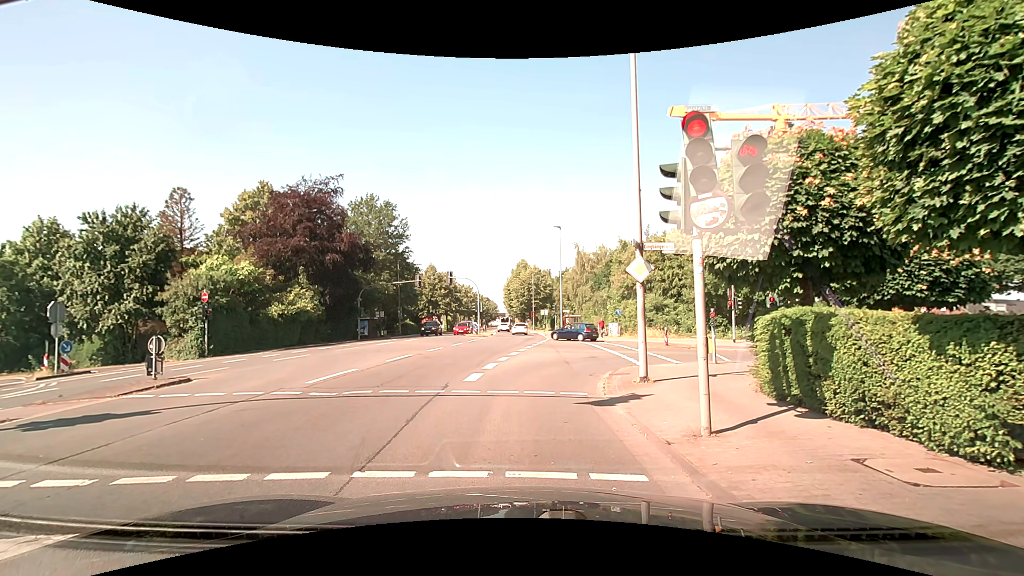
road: secondary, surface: asphalt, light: Day
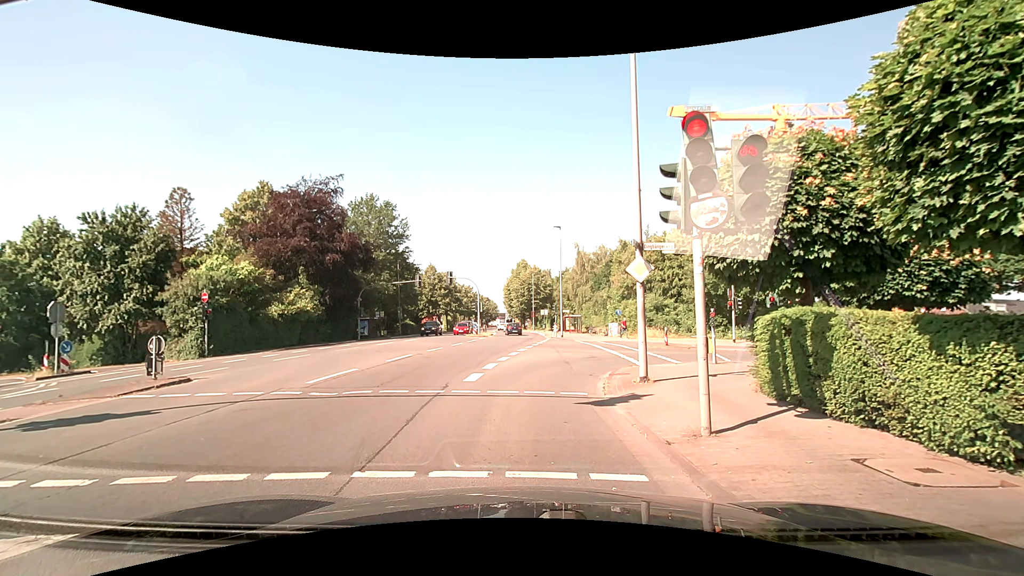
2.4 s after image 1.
(0.0, 0.0) m; 0°
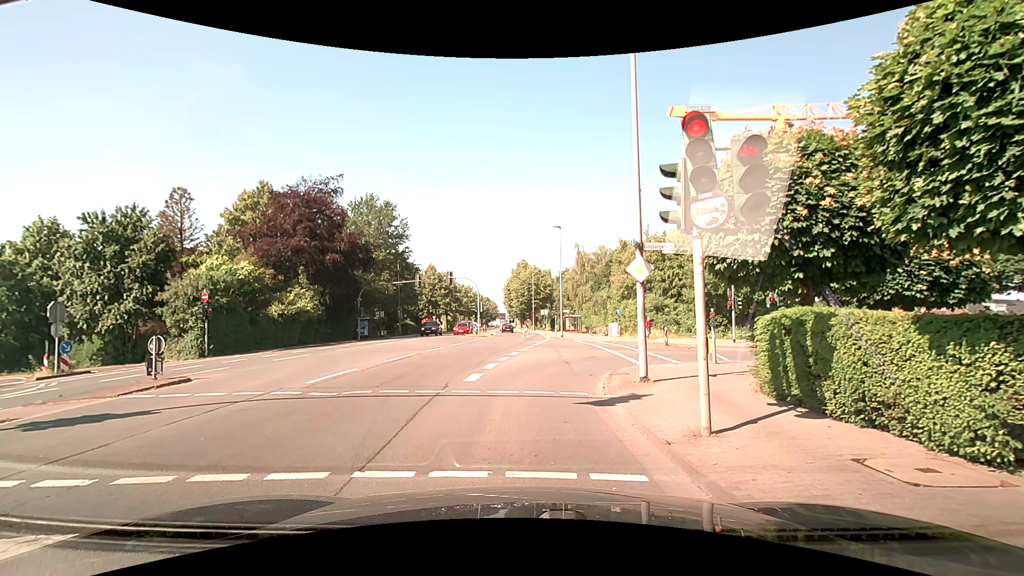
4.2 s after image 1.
(0.0, 0.0) m; 0°
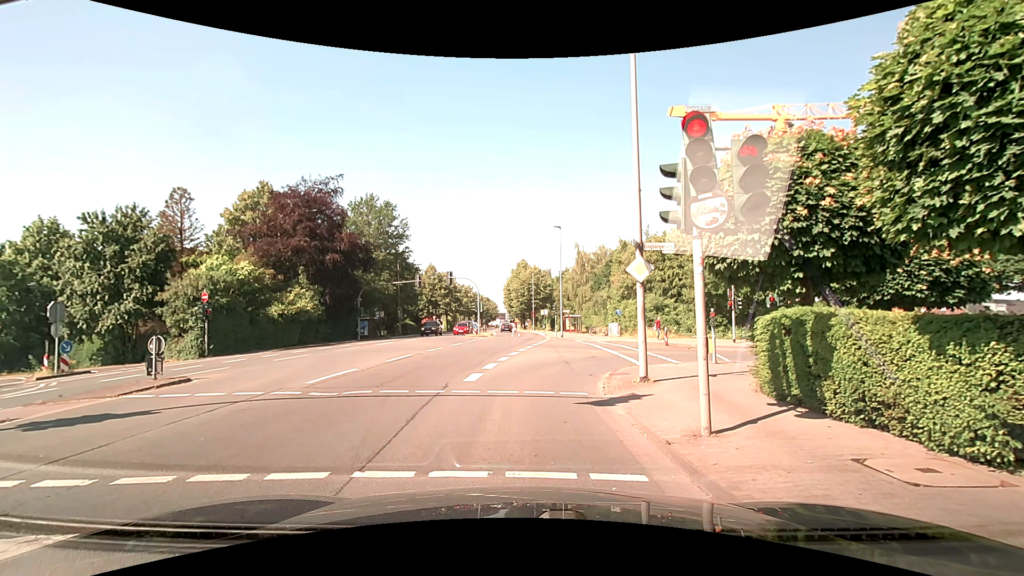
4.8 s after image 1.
(0.0, 0.0) m; 0°
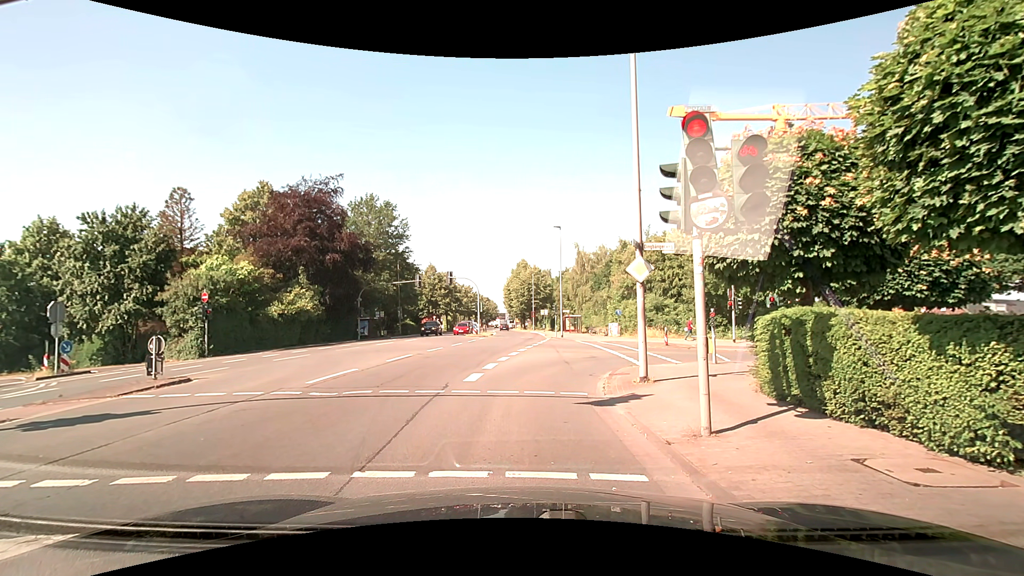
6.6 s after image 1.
(0.0, 0.0) m; 0°
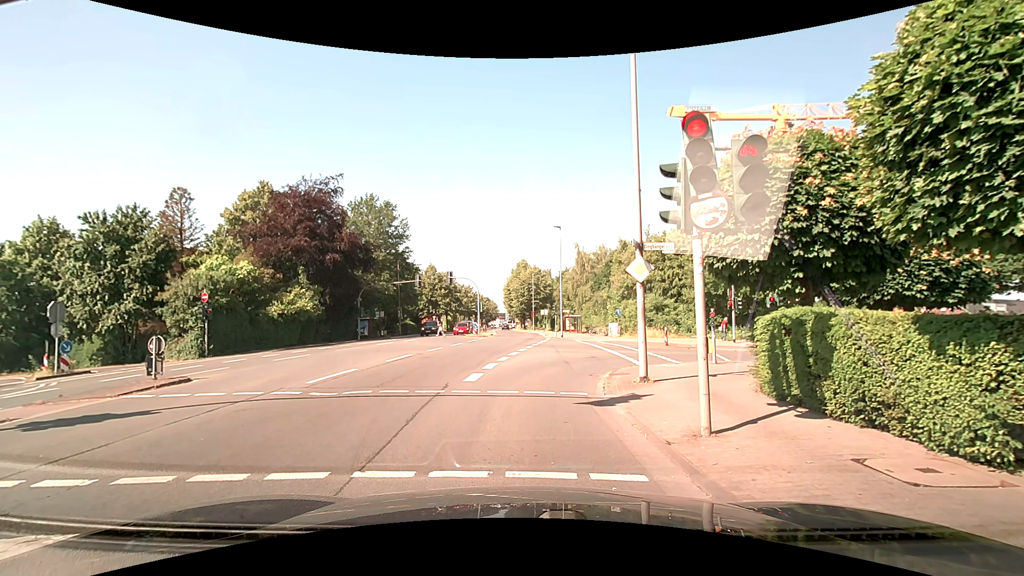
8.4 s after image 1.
(0.0, 0.0) m; 0°
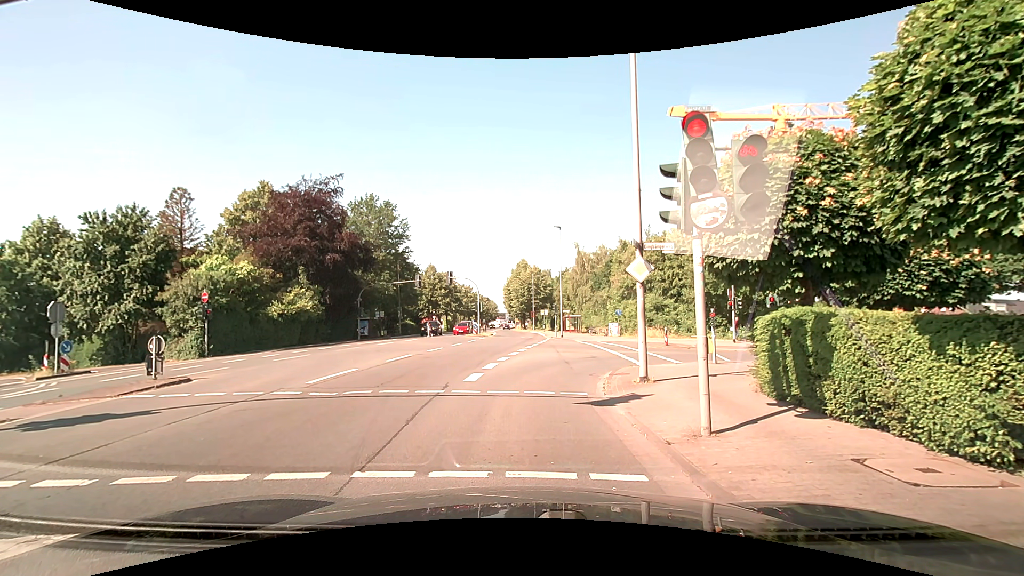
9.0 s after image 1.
(0.0, 0.0) m; 0°
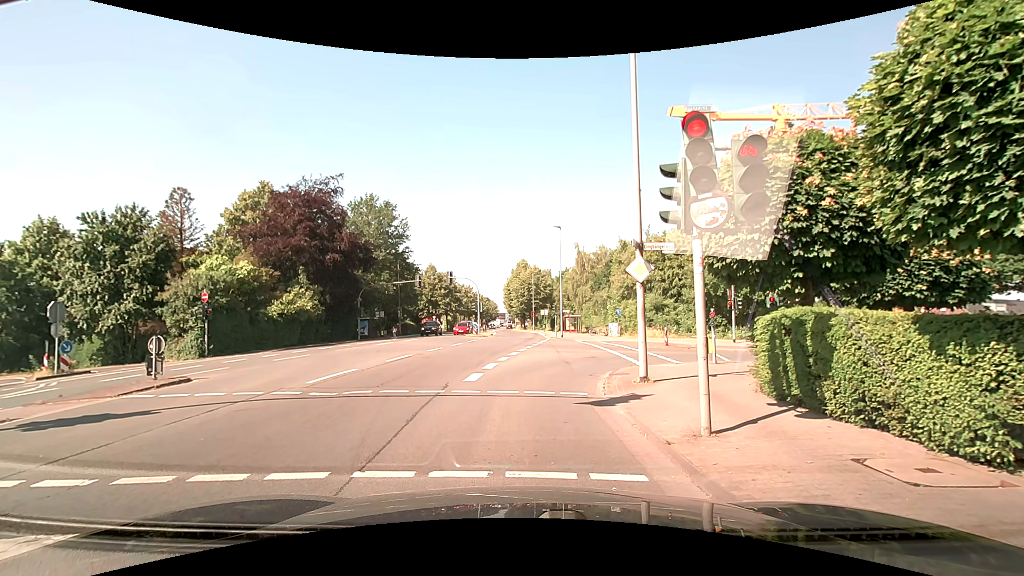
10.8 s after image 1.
(0.0, 0.0) m; 0°
(0, +10) (+2, +20) (+10, +25) (+20, +24) (+30, +22) (+40, +20) (+49, +18) (+59, +17) (+69, +15) (+79, +14) m
